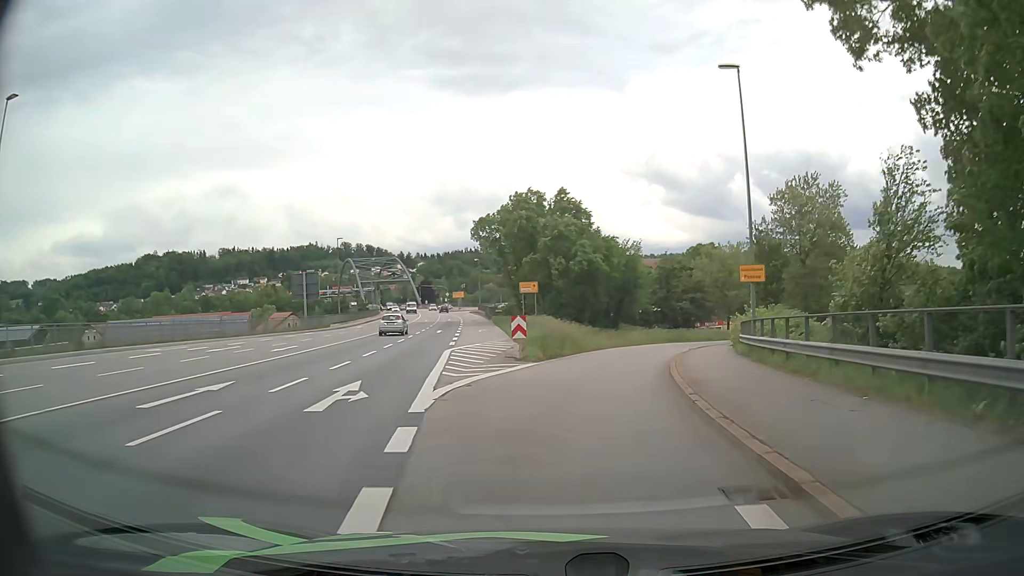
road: primary_link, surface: asphalt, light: Day
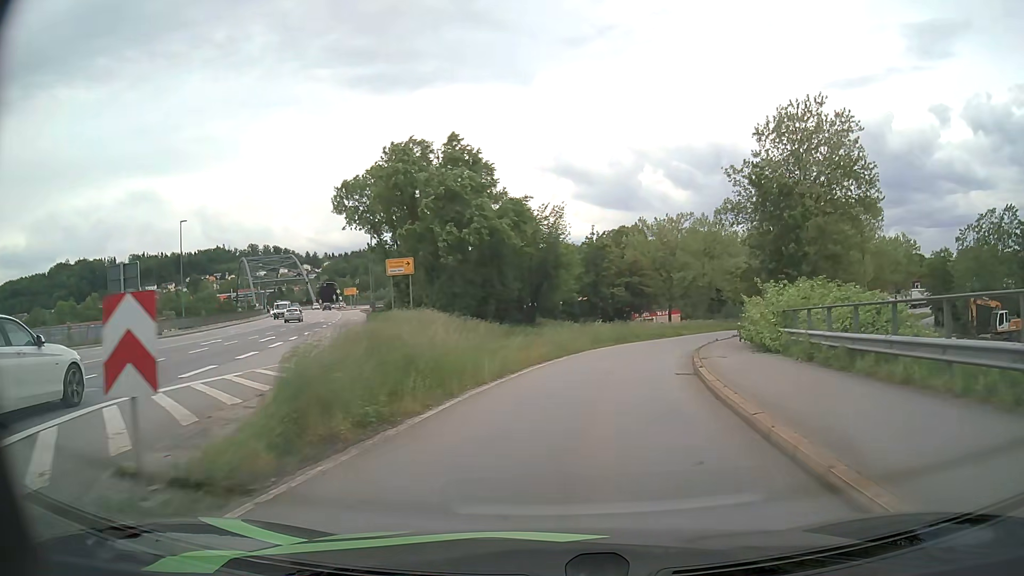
(+1.2, +18.4) m; +7°
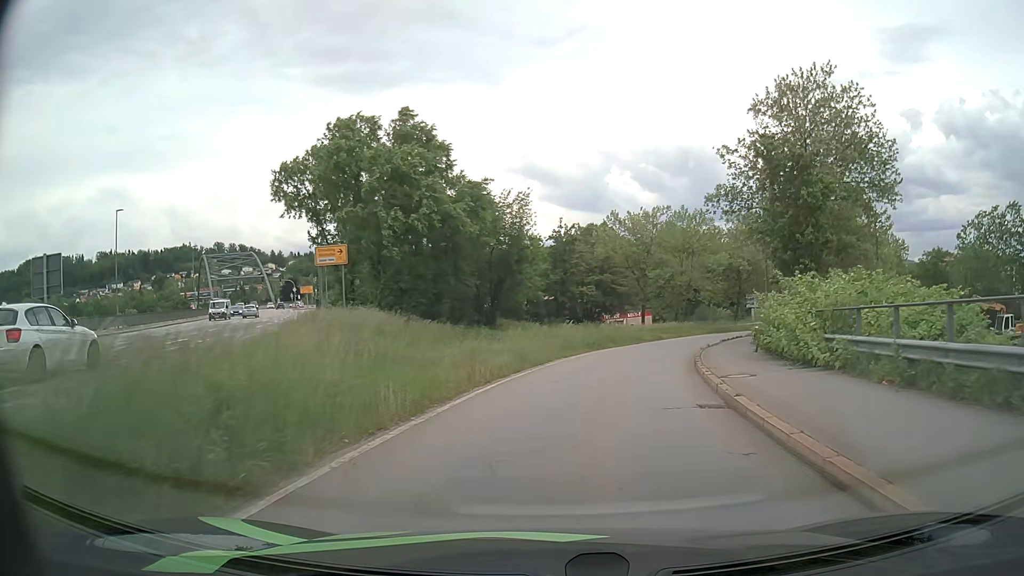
(+0.1, +6.0) m; +3°
